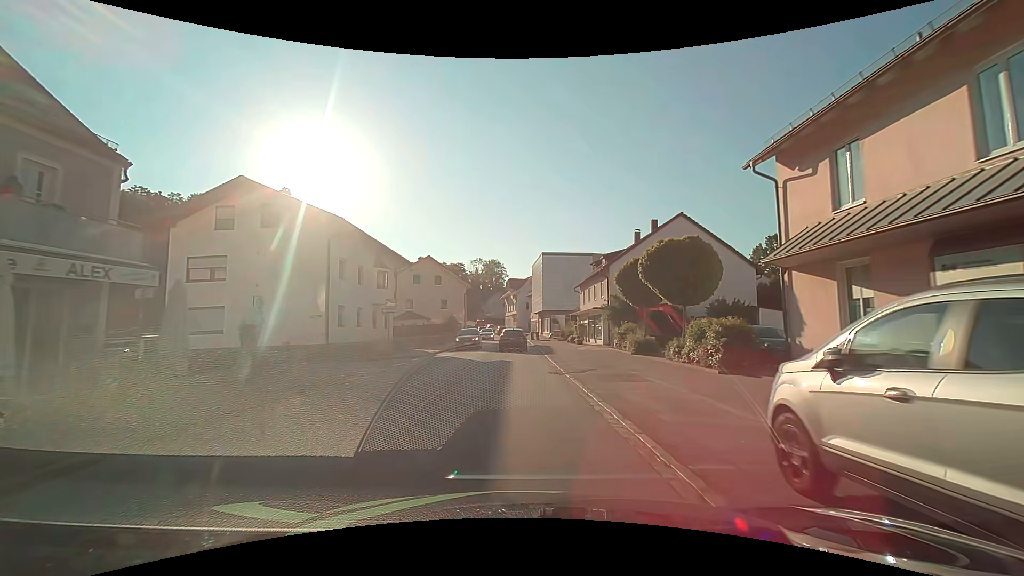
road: secondary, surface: asphalt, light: Day
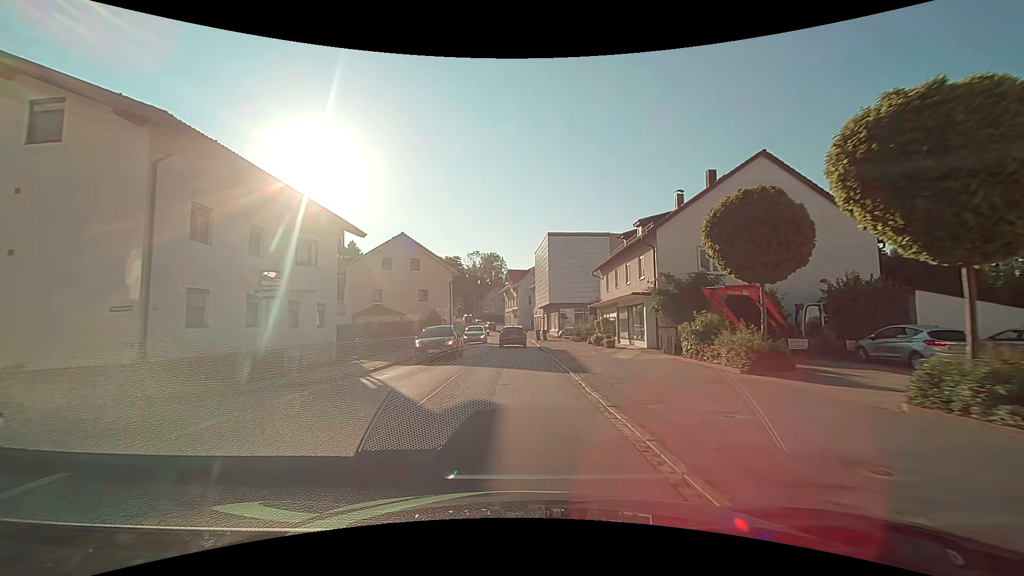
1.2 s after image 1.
(0.0, +13.3) m; 0°
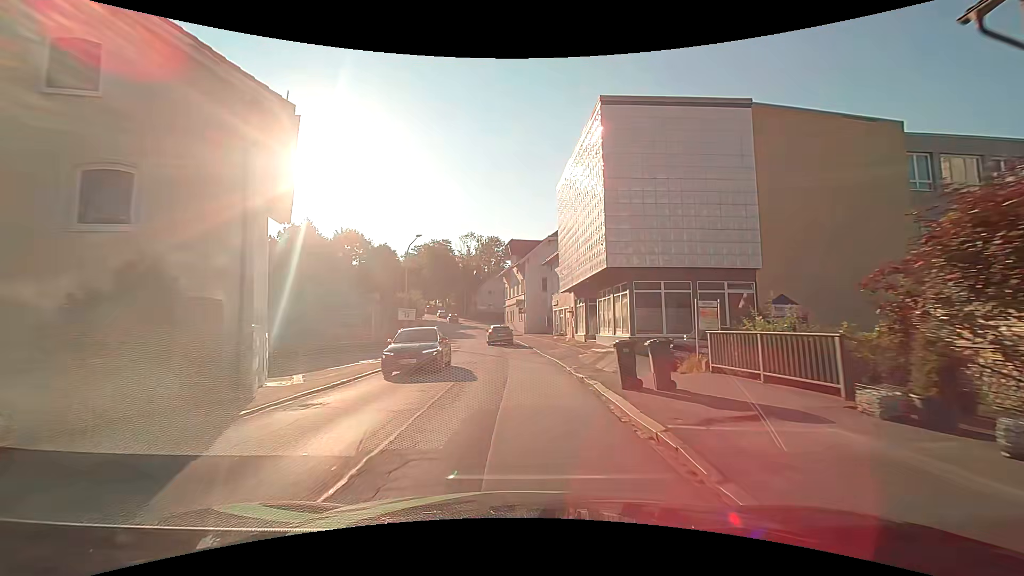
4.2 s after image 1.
(-0.2, +35.4) m; 0°
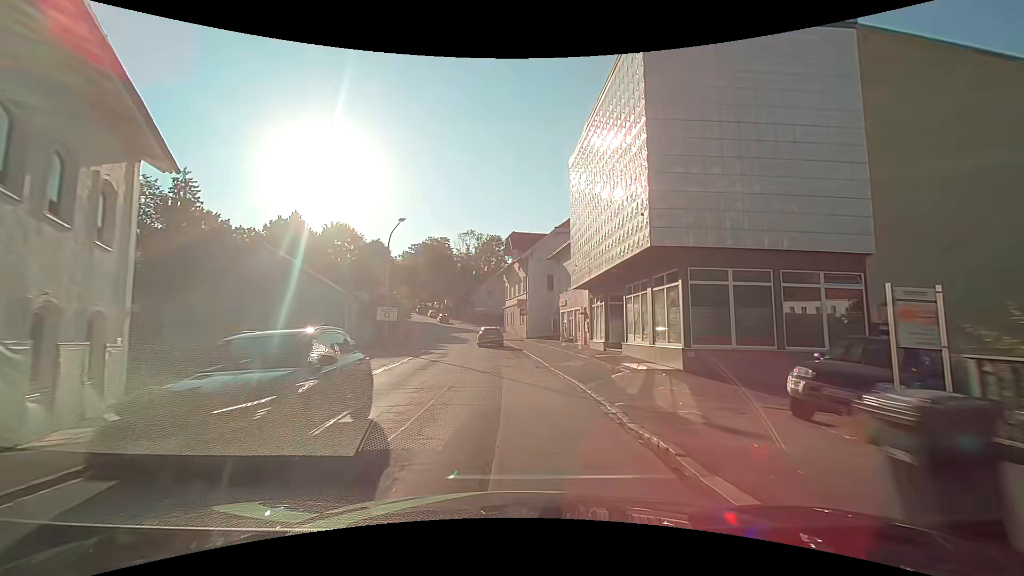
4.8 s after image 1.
(0.0, +7.3) m; 0°
(0, +10) (0, +20) (-1, +30) (-2, +40) (-3, +50) (-5, +60) (-7, +69) (-9, +79) (-12, +89) (-14, +98) m
